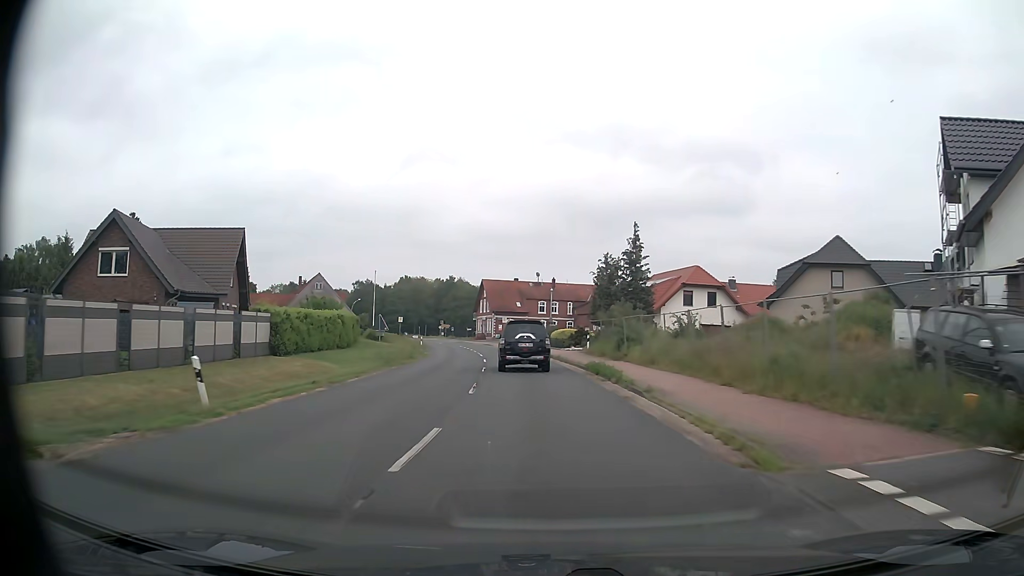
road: secondary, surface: asphalt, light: Day
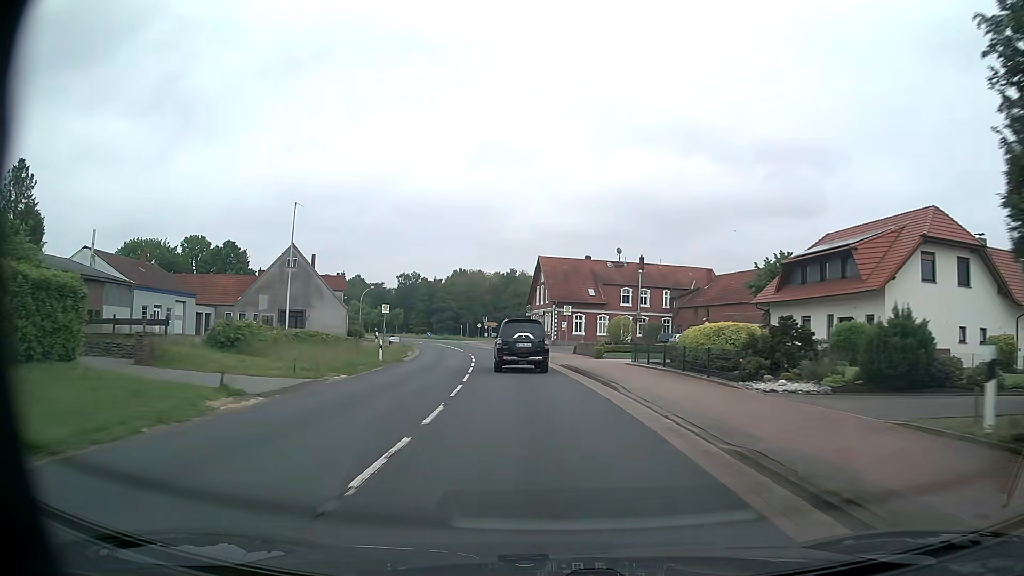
(-1.7, +37.1) m; -6°
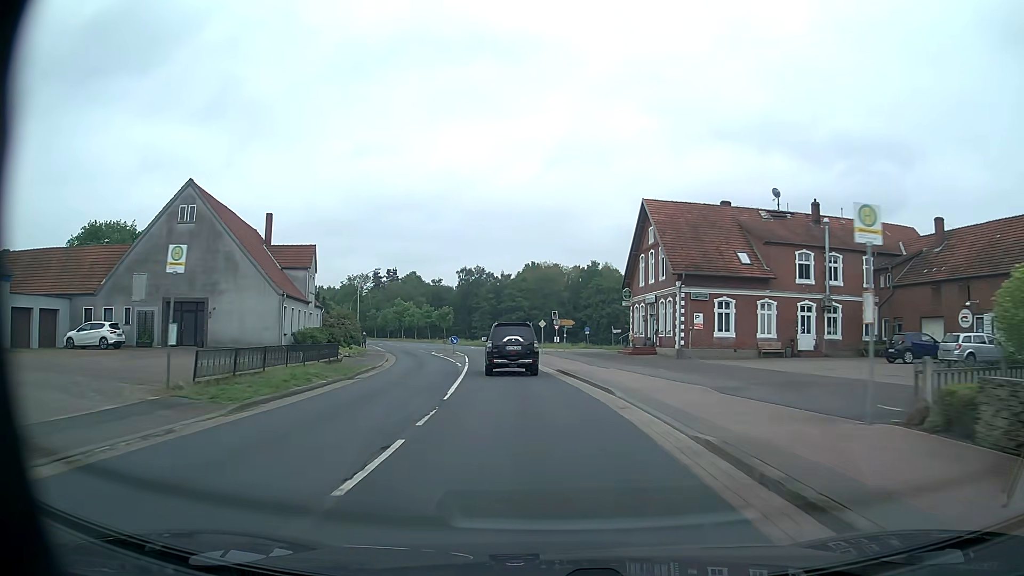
(-2.0, +36.2) m; -6°
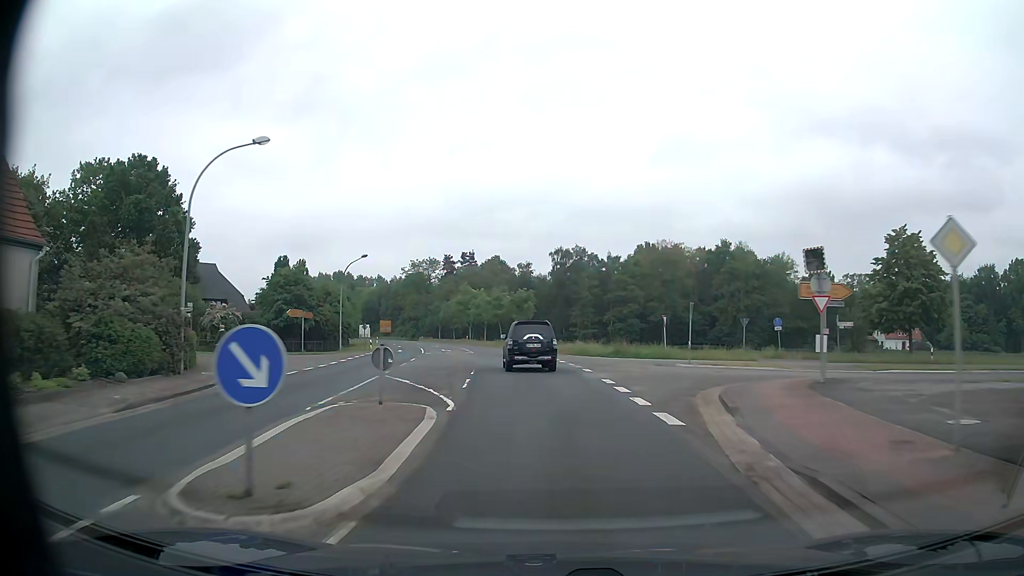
(-3.8, +44.4) m; -9°
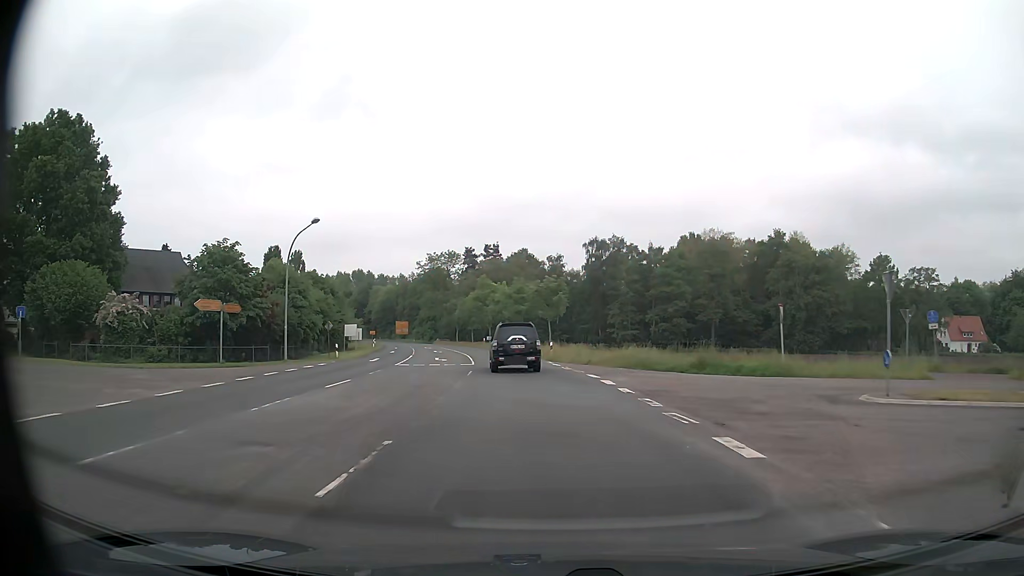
(-0.3, +17.8) m; -3°
(0, +10) (-1, +20) (-2, +30) (-3, +40) (-4, +50) (-6, +60) (-8, +69) (-10, +79) (-13, +89) (-16, +98) m
